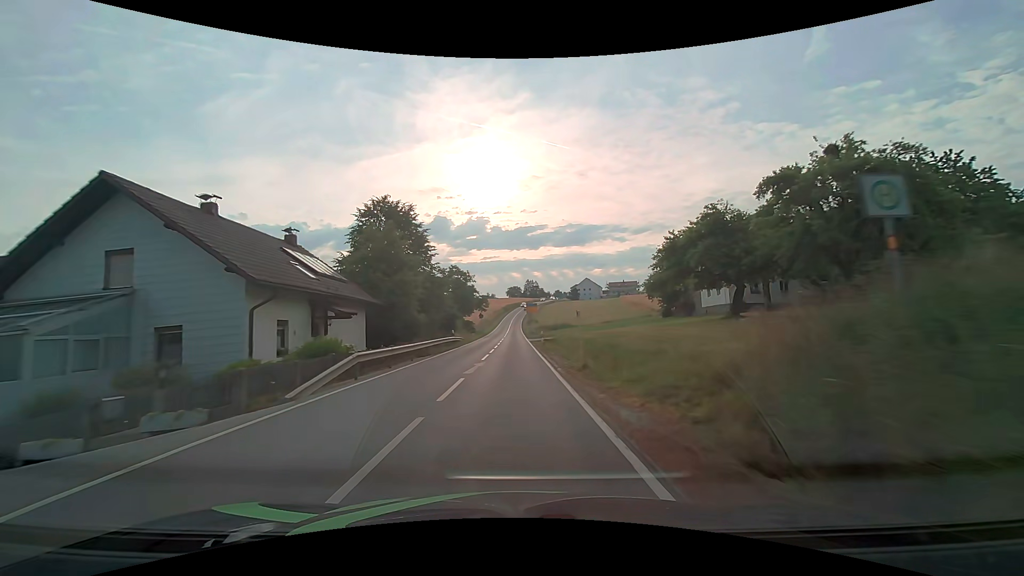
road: secondary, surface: asphalt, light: Day
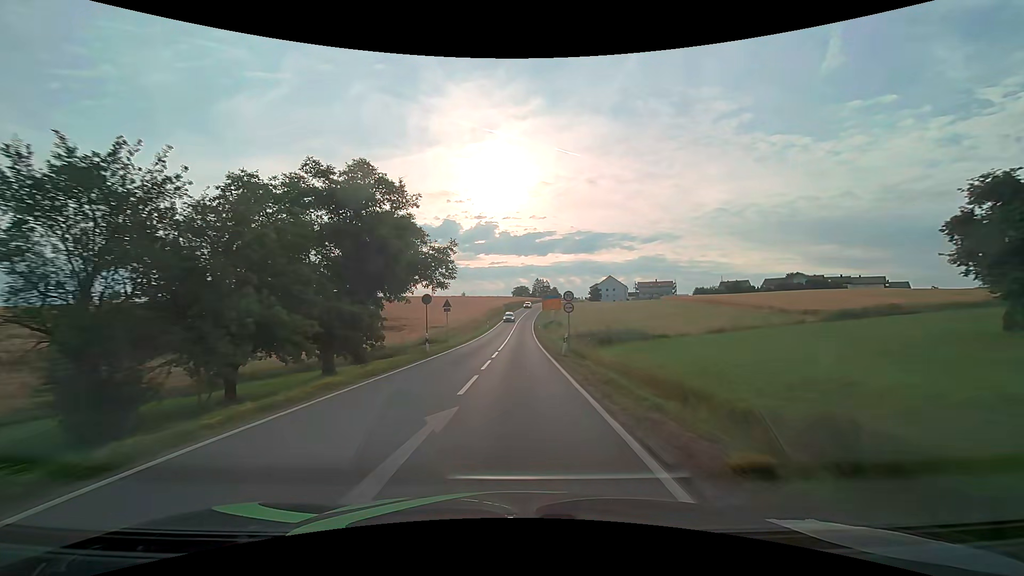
(-0.4, +53.5) m; -1°
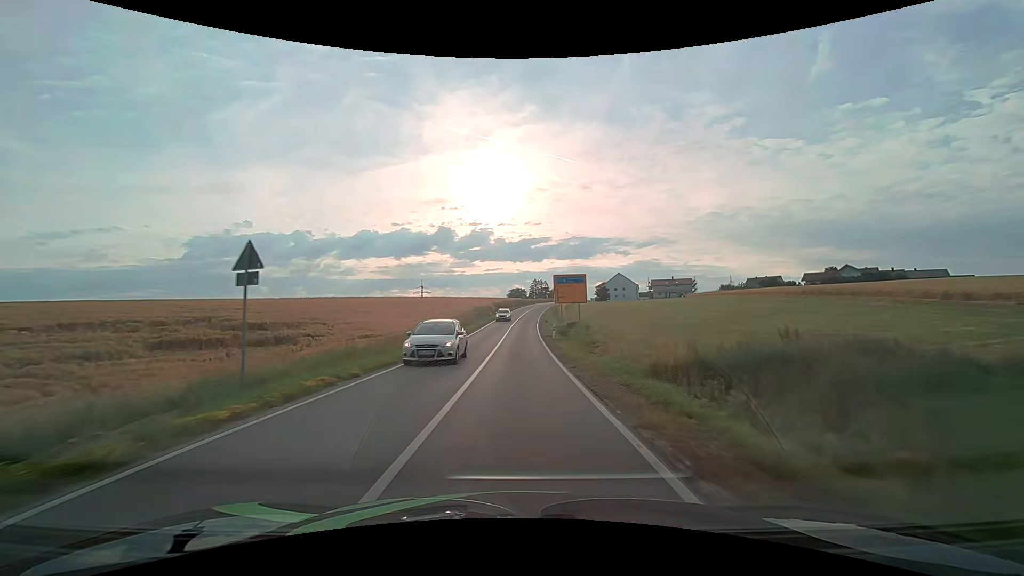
(+0.1, +32.0) m; 0°
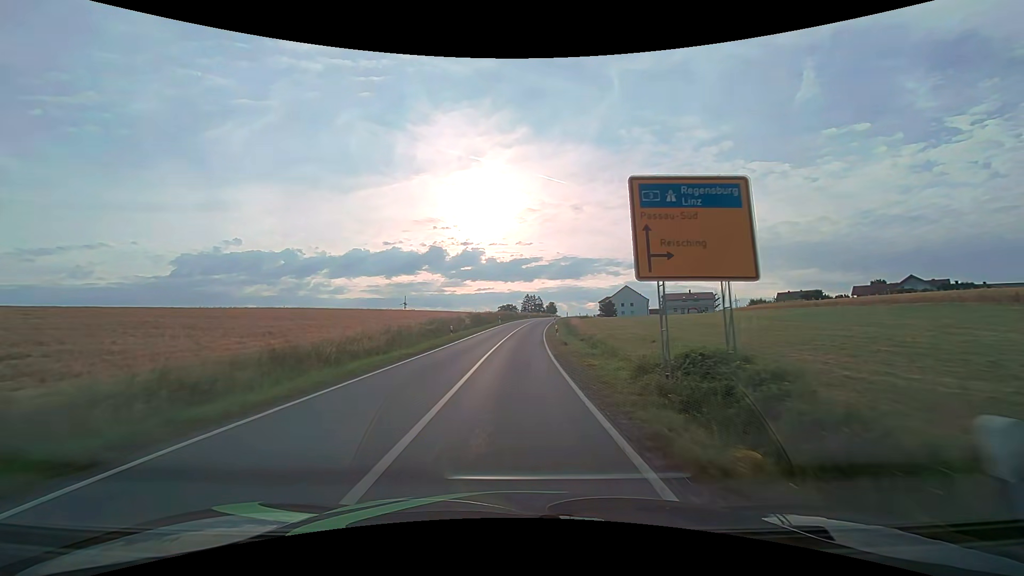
(+0.1, +31.7) m; +1°
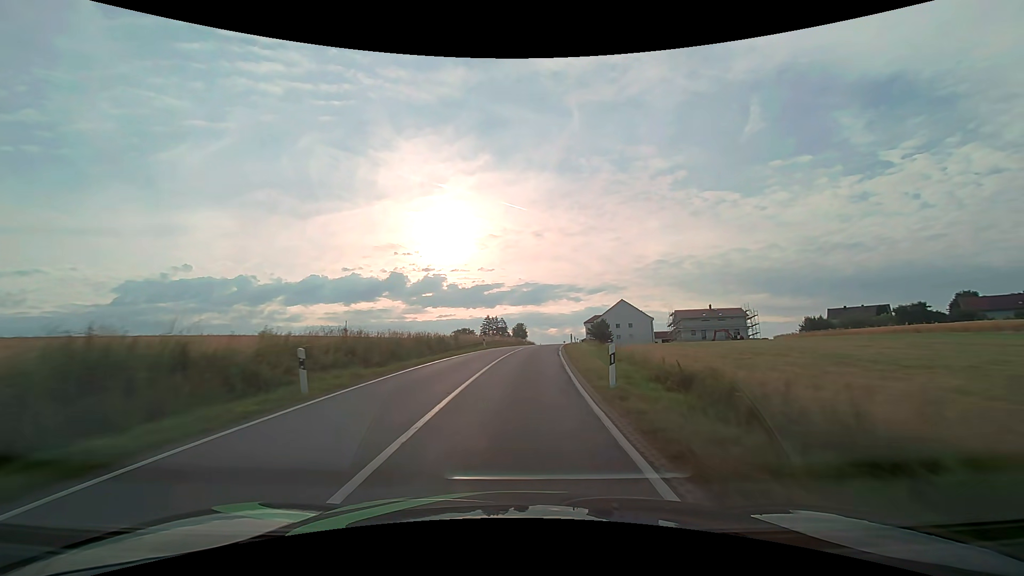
(+1.6, +51.9) m; +4°
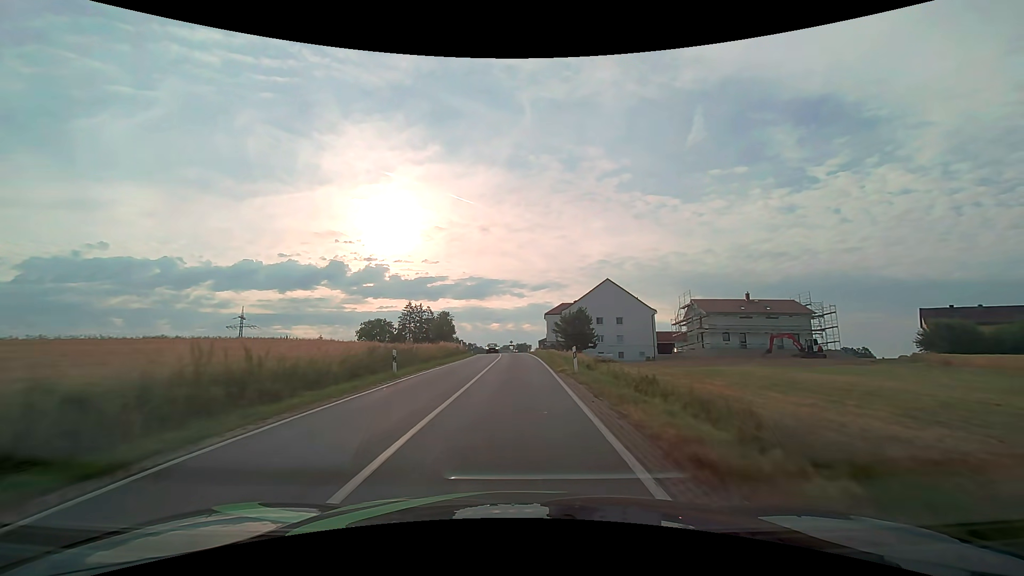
(+3.4, +52.4) m; +6°
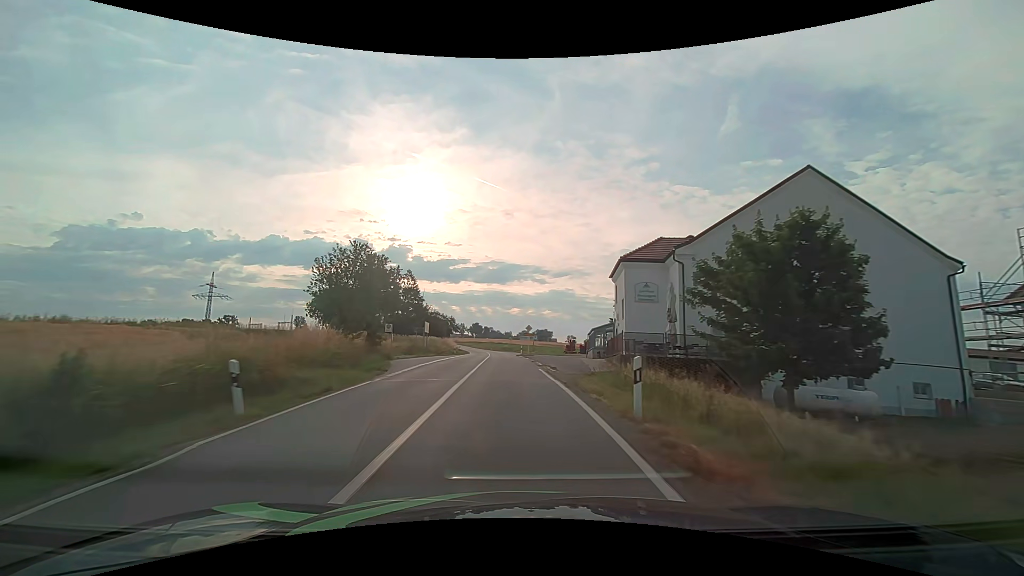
(-0.2, +53.9) m; -2°
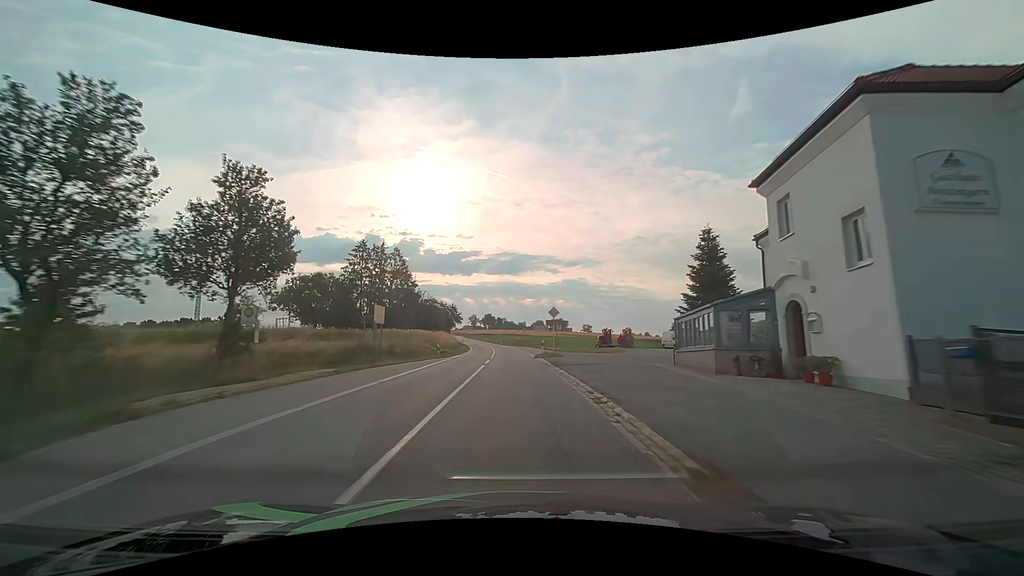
(-0.3, +21.7) m; -1°
(0, +10) (0, +20) (0, +30) (-1, +40) (-1, +50) (-2, +60) (-2, +70) (-4, +80) (-5, +90) (-6, +100) m
